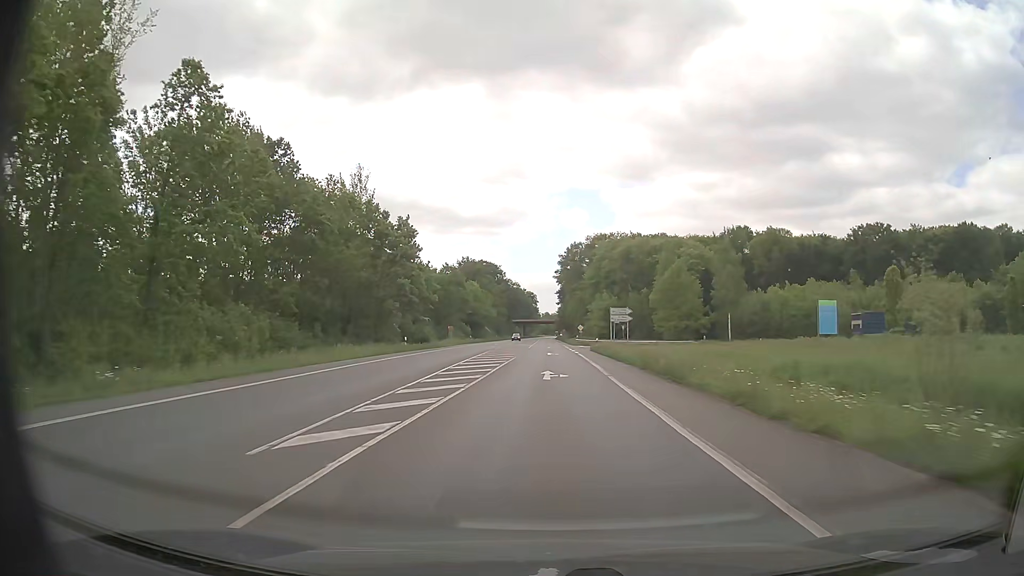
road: primary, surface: asphalt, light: Day
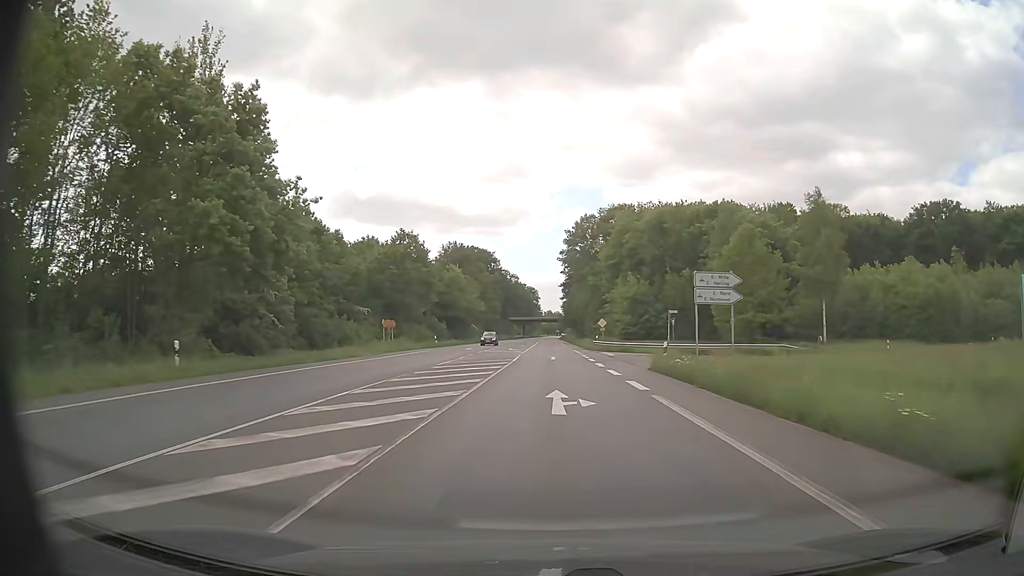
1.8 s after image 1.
(0.0, +34.4) m; 0°
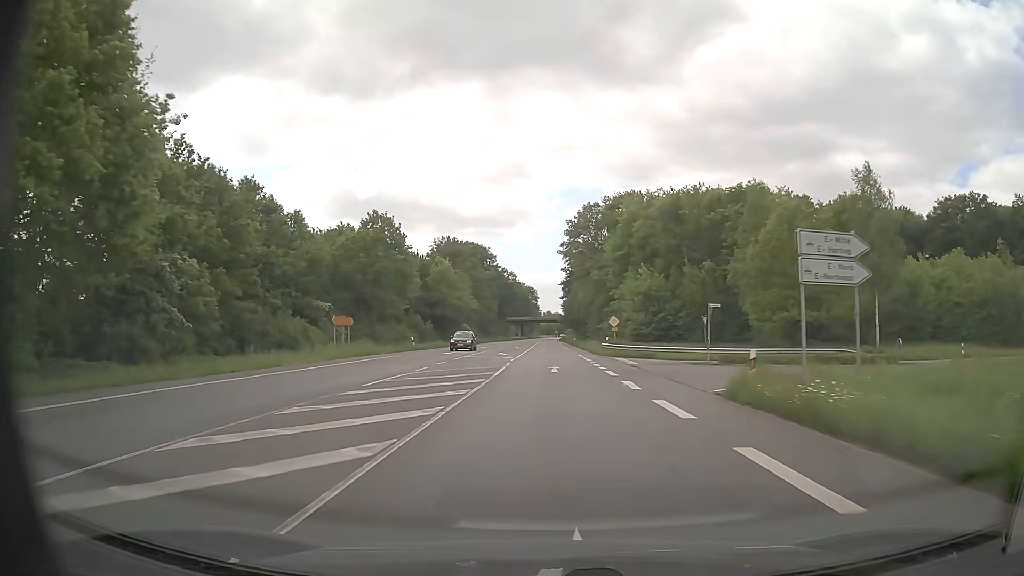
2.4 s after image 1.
(0.0, +11.5) m; 0°
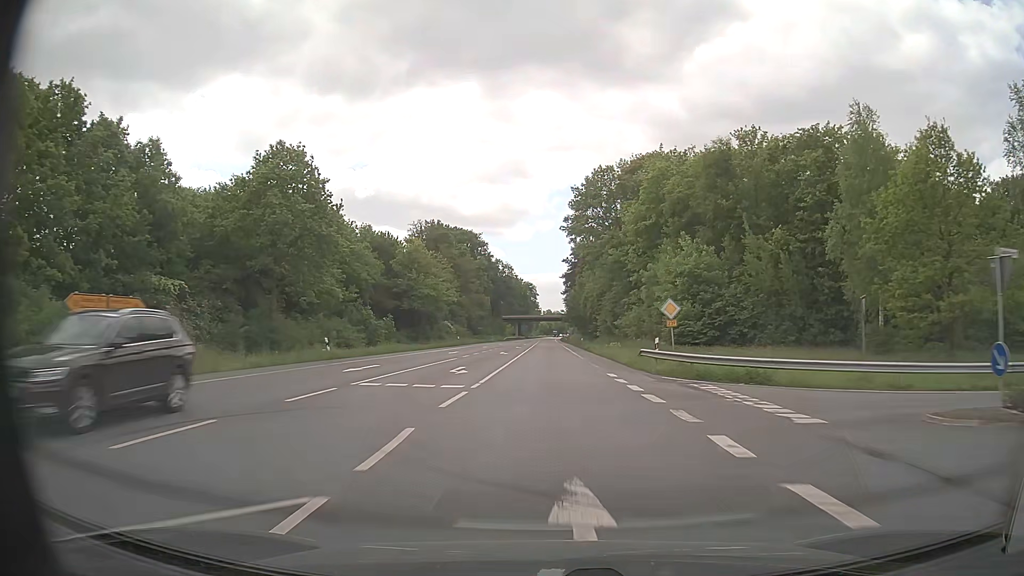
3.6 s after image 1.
(0.0, +23.0) m; 0°
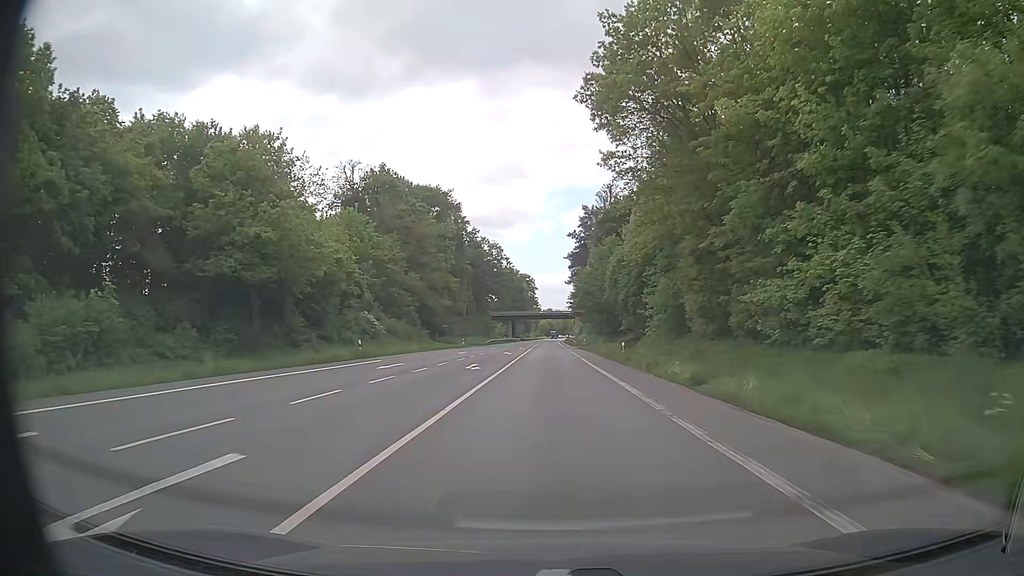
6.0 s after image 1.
(-0.1, +46.0) m; 0°
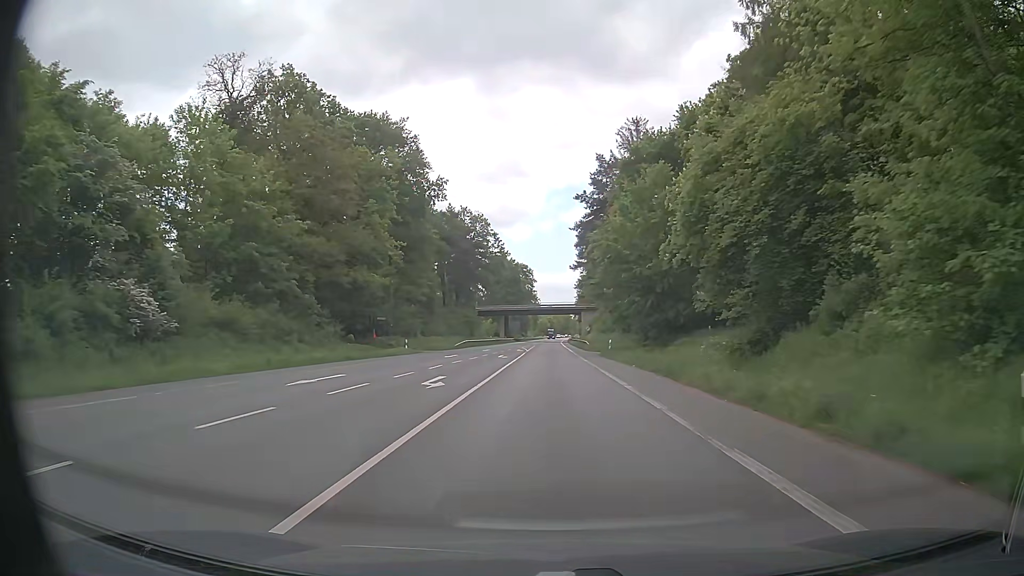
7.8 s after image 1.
(+0.1, +34.5) m; 0°
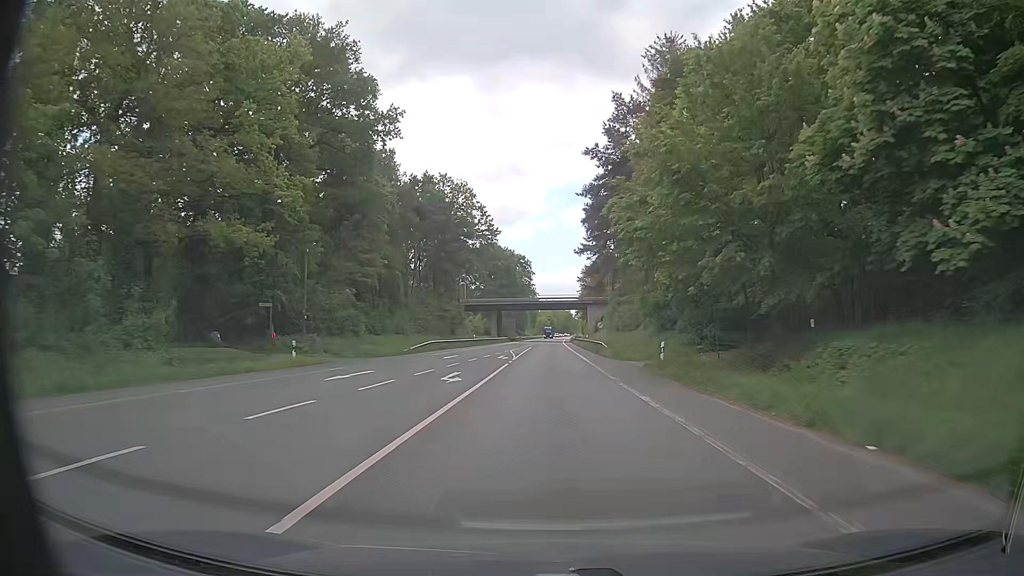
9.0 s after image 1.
(-0.1, +23.0) m; 0°
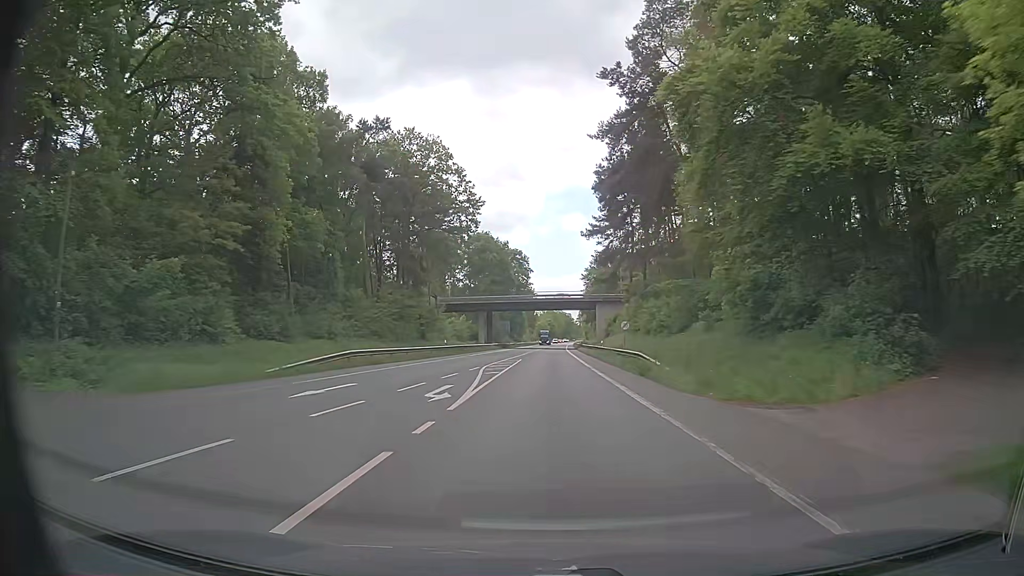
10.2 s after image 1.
(0.0, +23.1) m; 0°
(0, +10) (0, +20) (0, +30) (0, +40) (0, +50) (0, +60) (0, +70) (+1, +80) (+1, +90) (+1, +100) m
